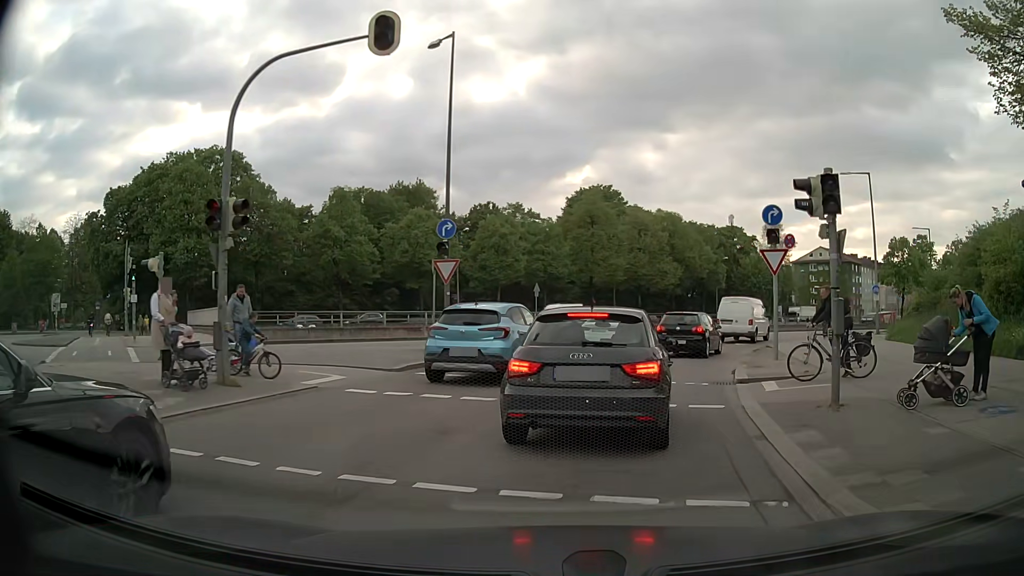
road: primary_link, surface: asphalt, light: Day
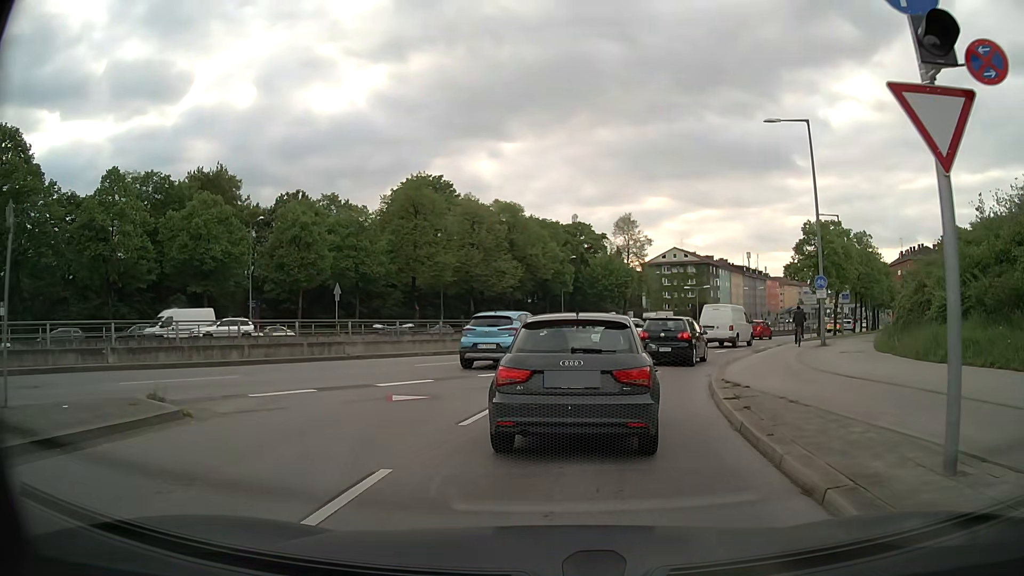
(+1.7, +13.9) m; +14°
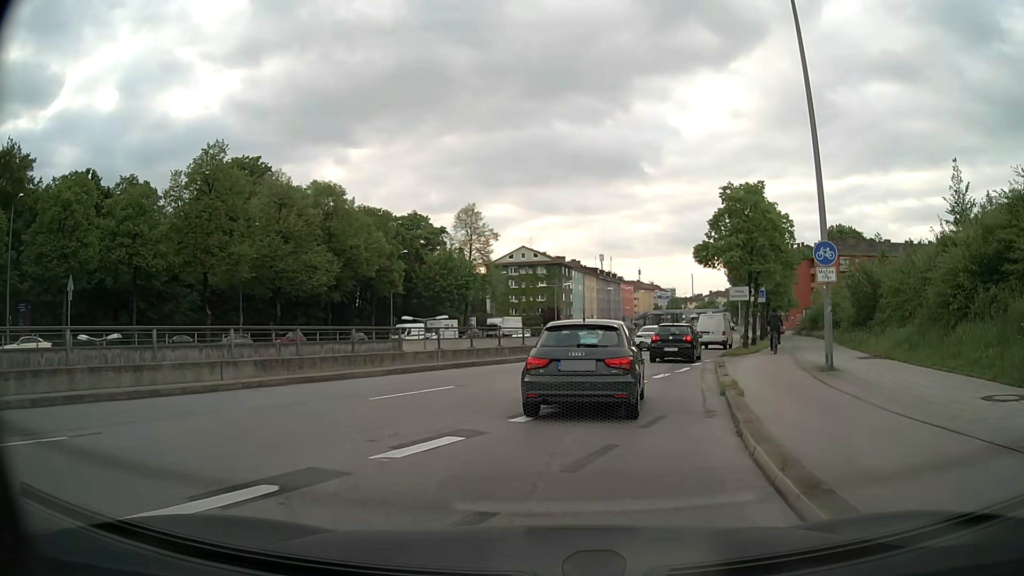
(+1.6, +14.9) m; +13°
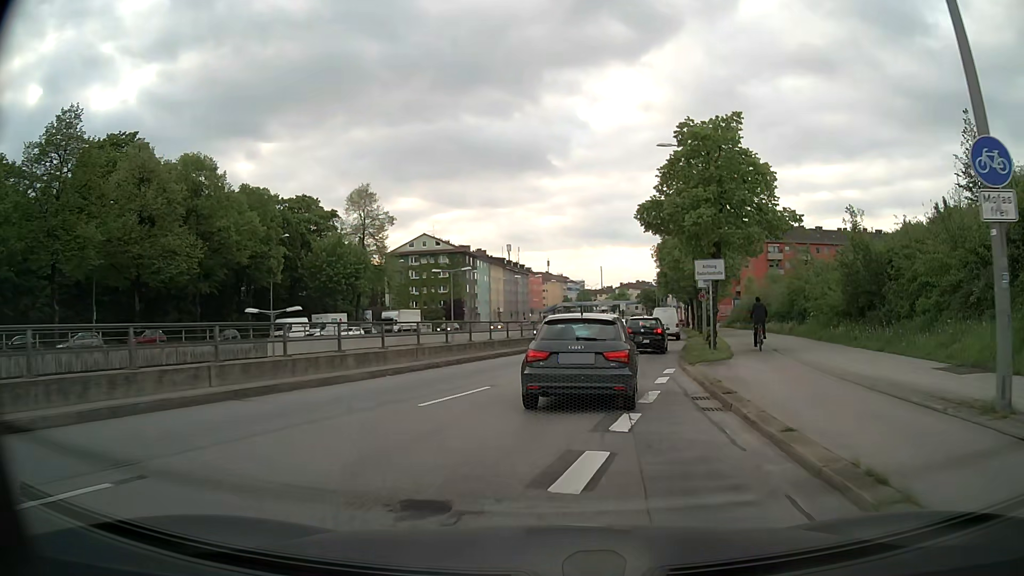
(+0.6, +10.0) m; +8°
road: secondary_link
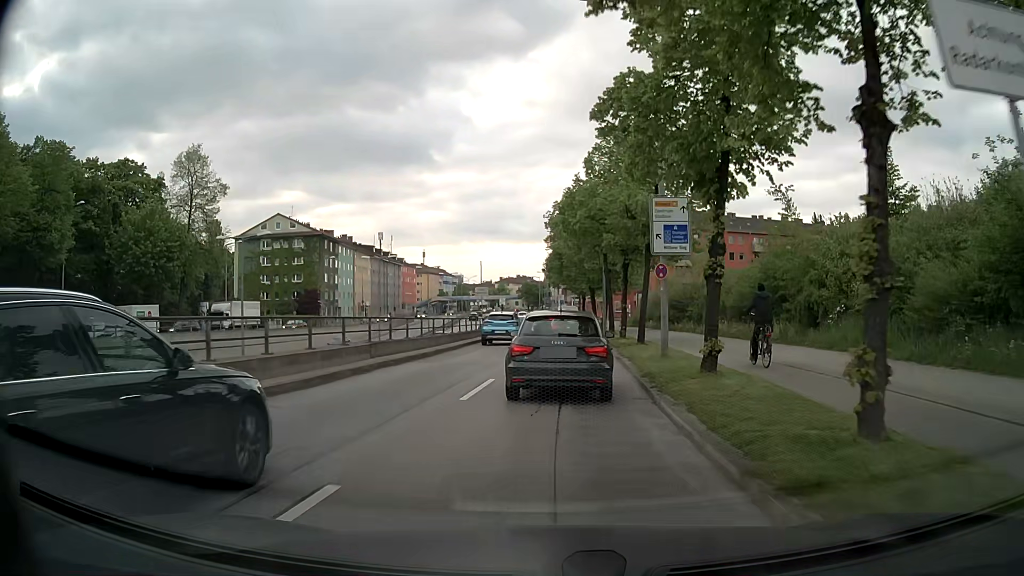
(+1.6, +17.6) m; +10°
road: primary_link
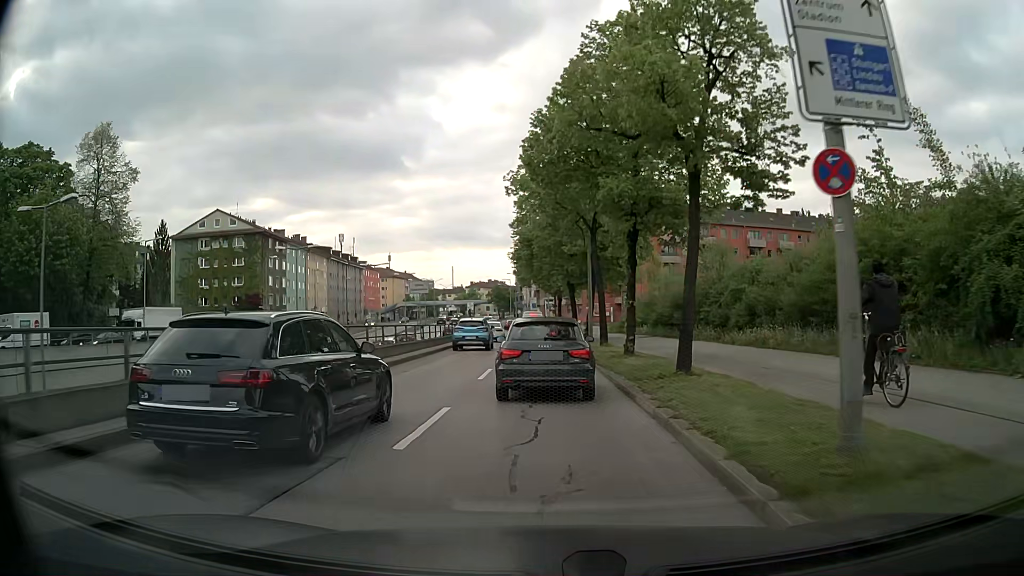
(+0.4, +12.8) m; +2°
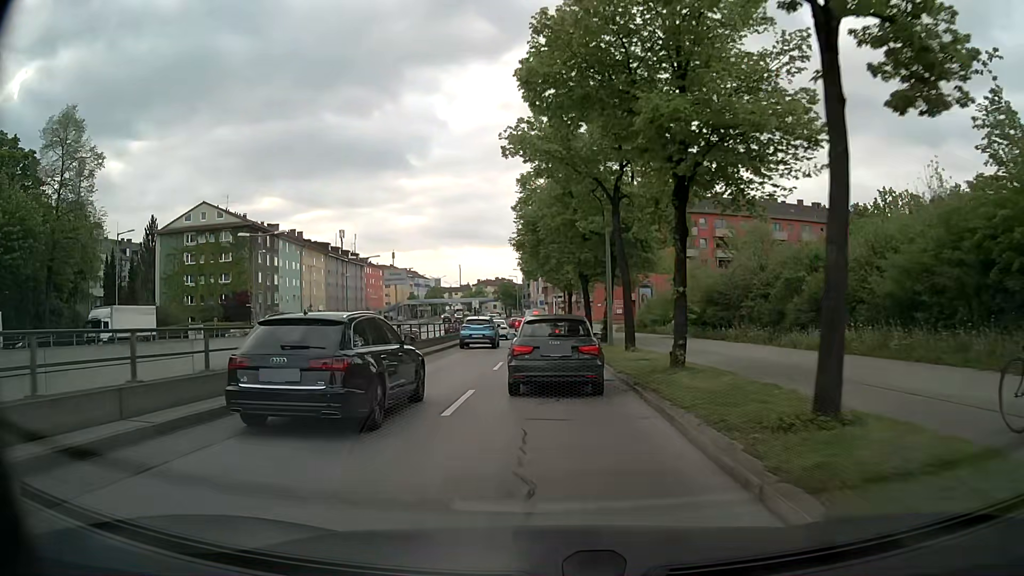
(0.0, +6.6) m; 0°
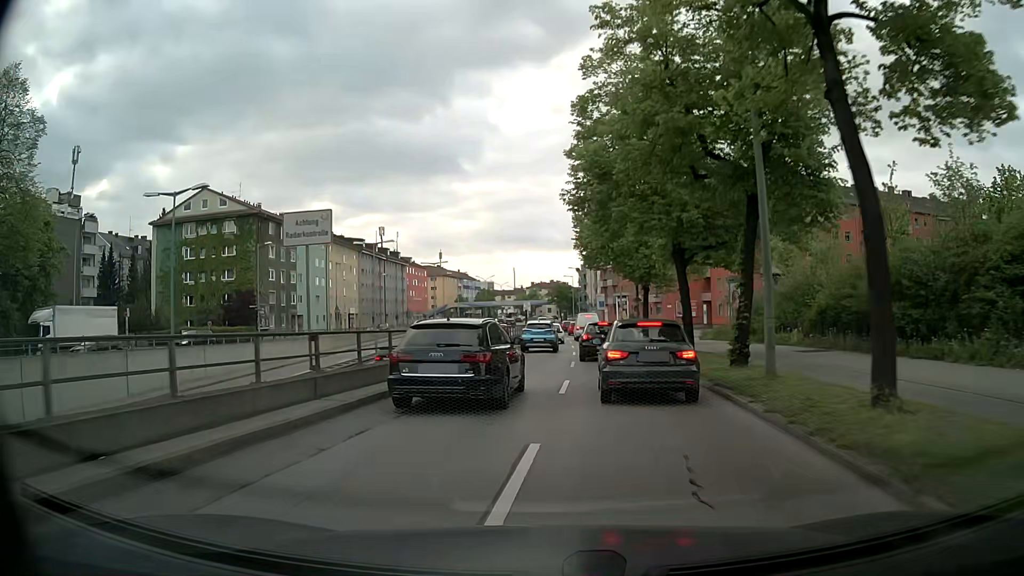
(-0.6, +14.5) m; -4°
(0, +10) (0, +20) (-1, +30) (0, +40) (0, +50) (0, +60) (0, +70) (0, +80) (-1, +90) (-1, +100) m
